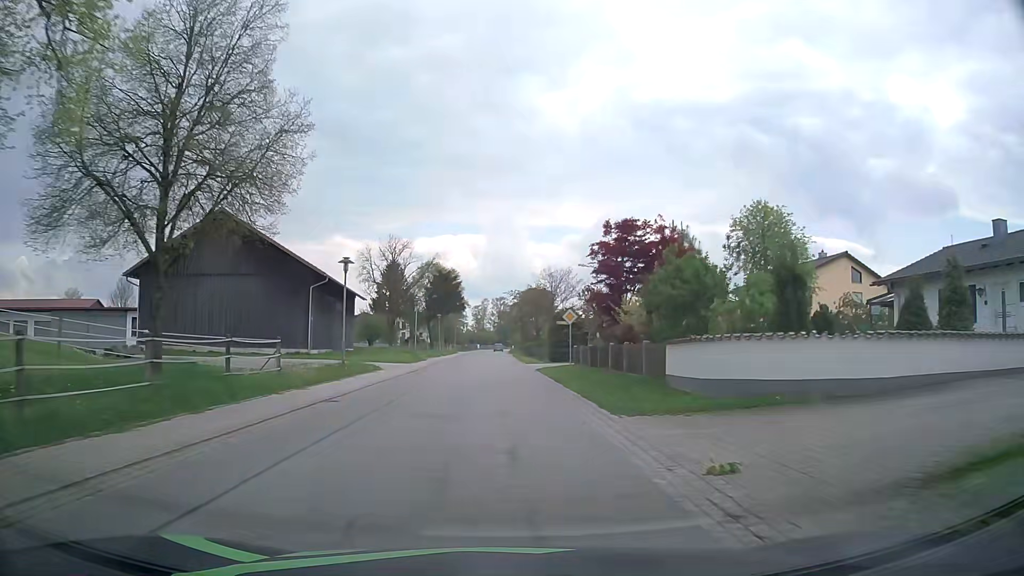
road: secondary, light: Day
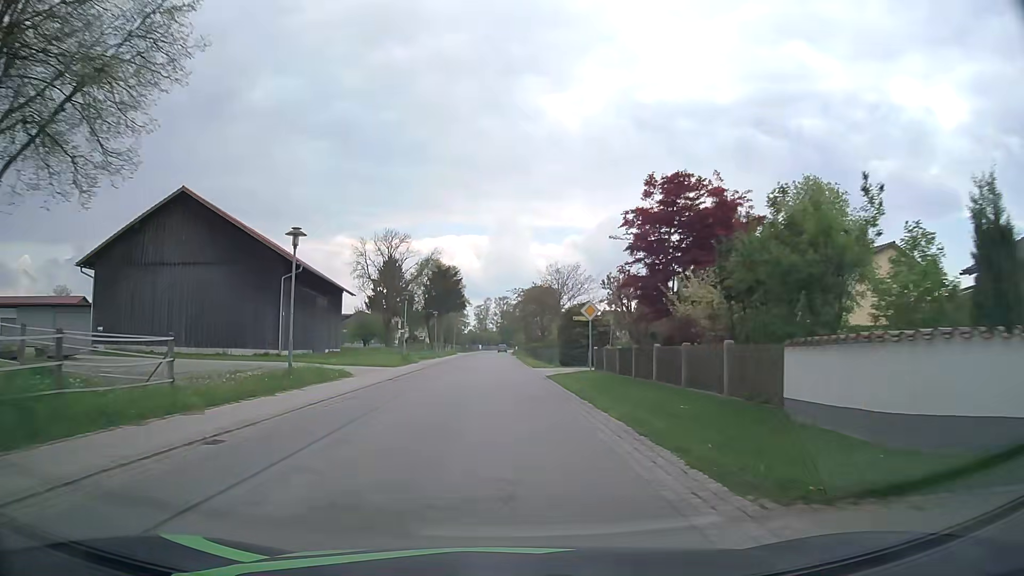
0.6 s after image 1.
(0.0, +7.0) m; 0°
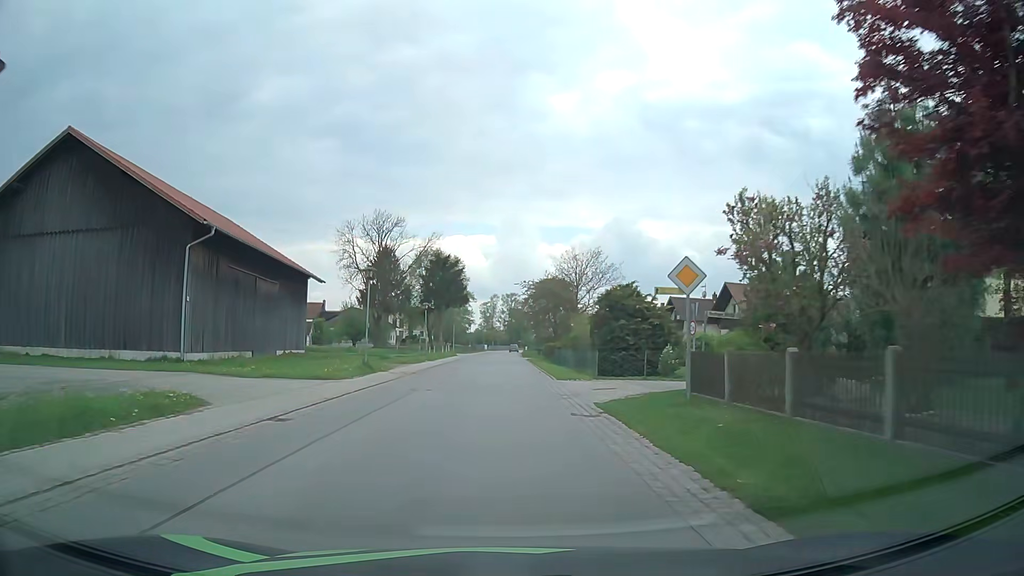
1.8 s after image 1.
(-0.1, +14.1) m; 0°
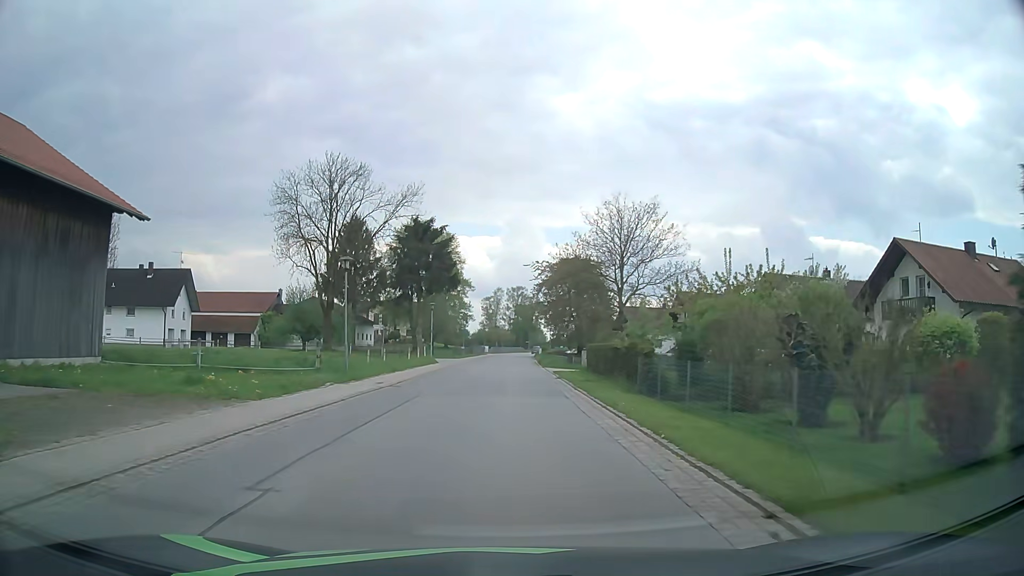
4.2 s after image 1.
(-0.3, +28.5) m; -1°
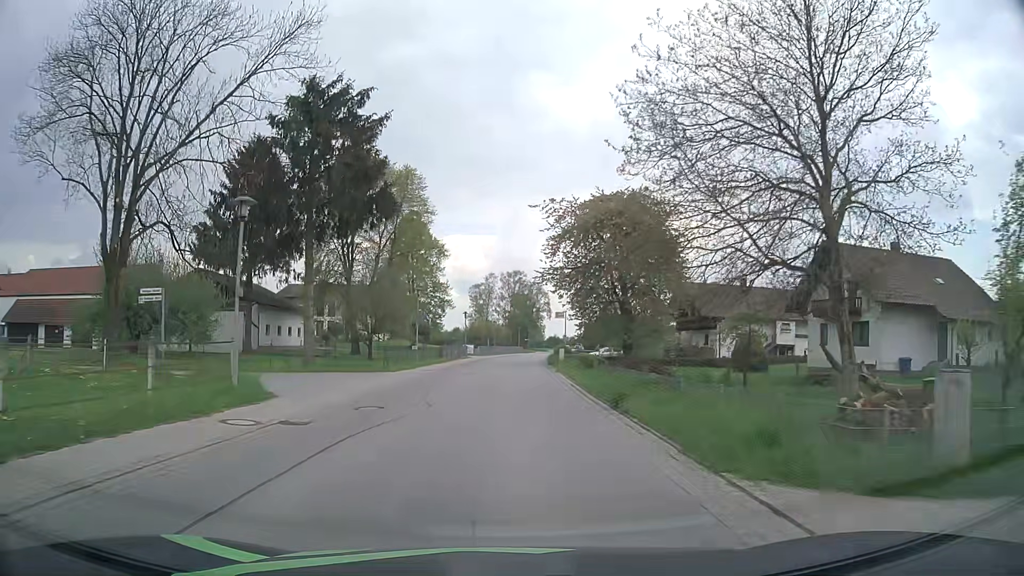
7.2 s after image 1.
(+0.2, +36.2) m; 0°
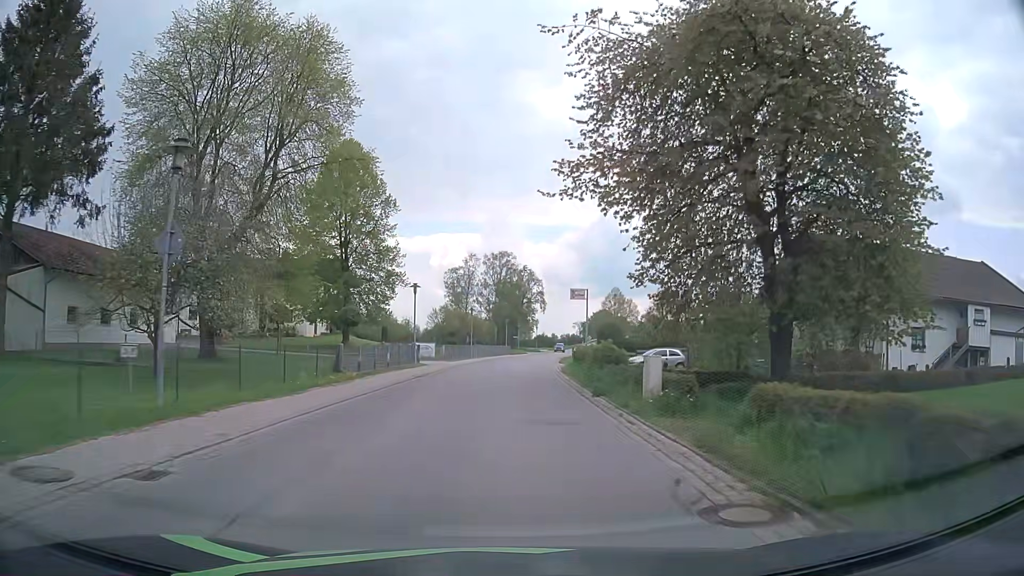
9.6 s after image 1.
(+0.3, +29.3) m; +1°
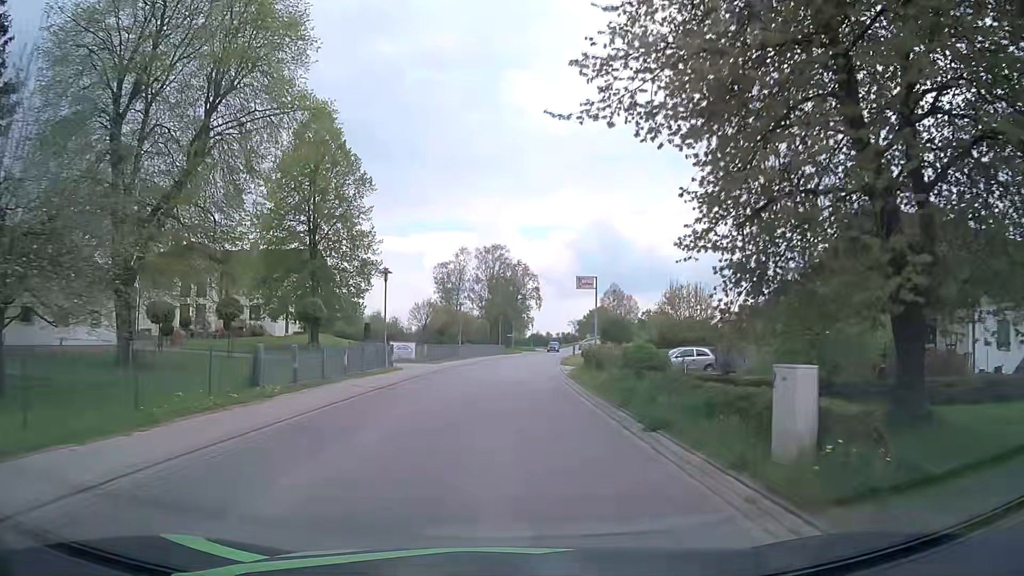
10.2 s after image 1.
(+0.1, +7.4) m; +1°
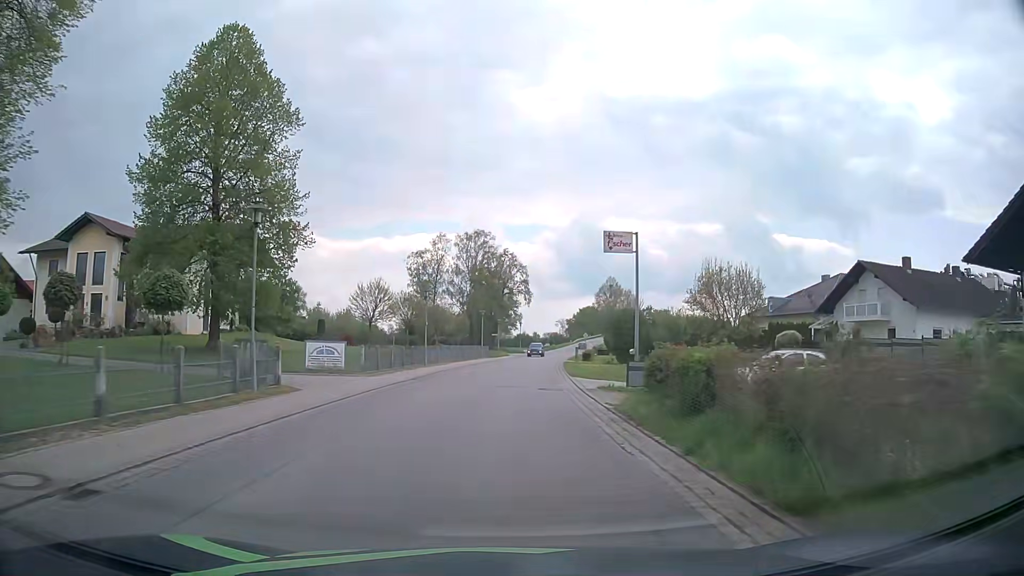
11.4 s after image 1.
(+0.1, +14.8) m; +2°
(0, +10) (0, +20) (+1, +30) (+1, +40) (+2, +50) (+3, +60) (+4, +70) (+5, +80) (+6, +90) (+8, +100) m
